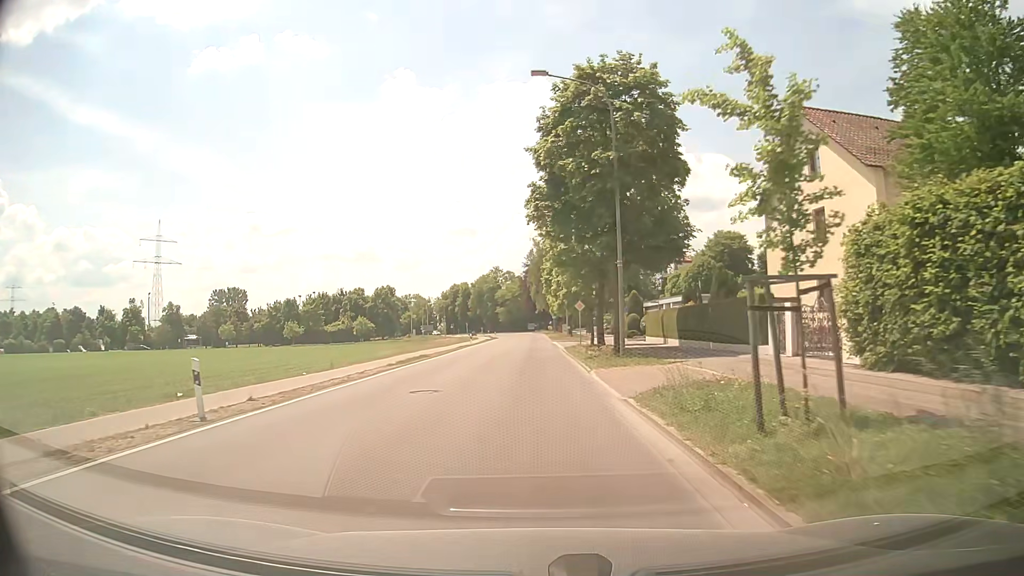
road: tertiary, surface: asphalt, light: Day
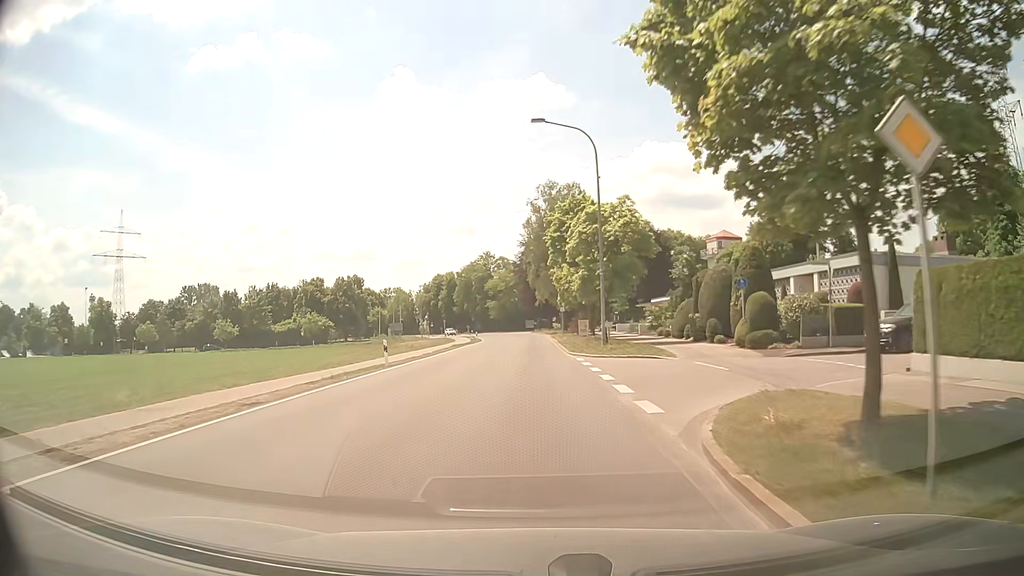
(-0.1, +34.6) m; 0°
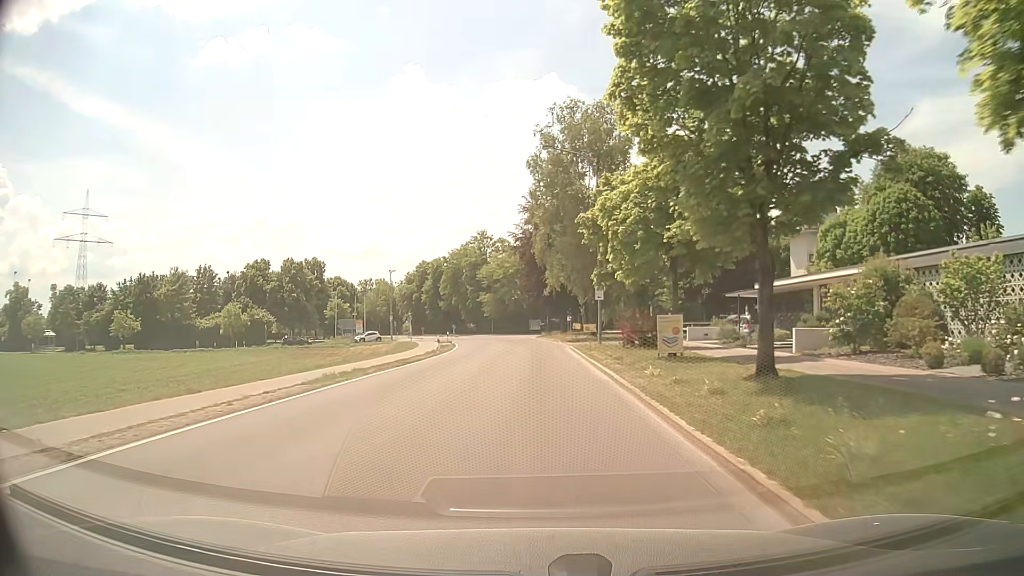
(-0.4, +33.9) m; -1°
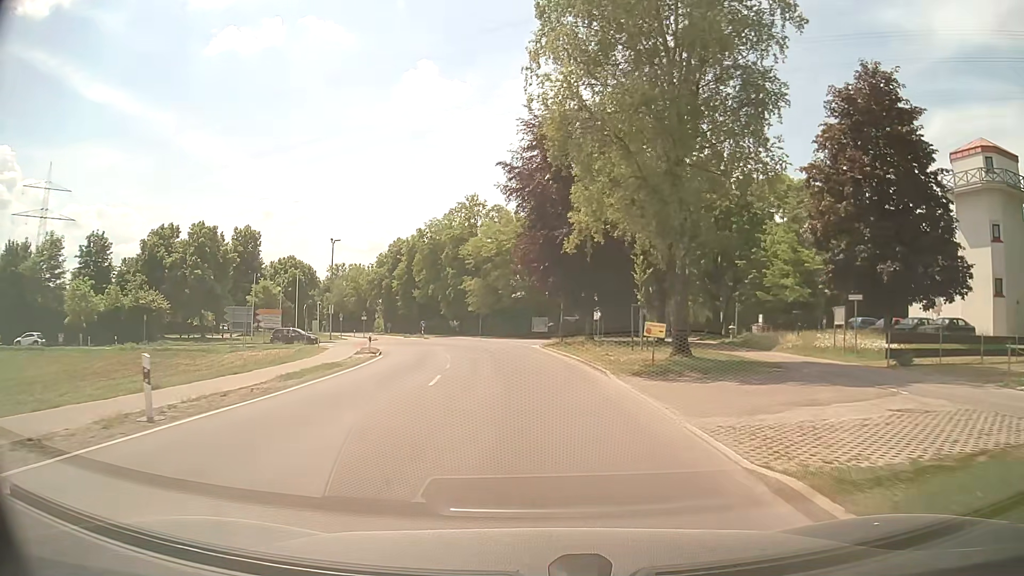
(+0.3, +32.9) m; 0°
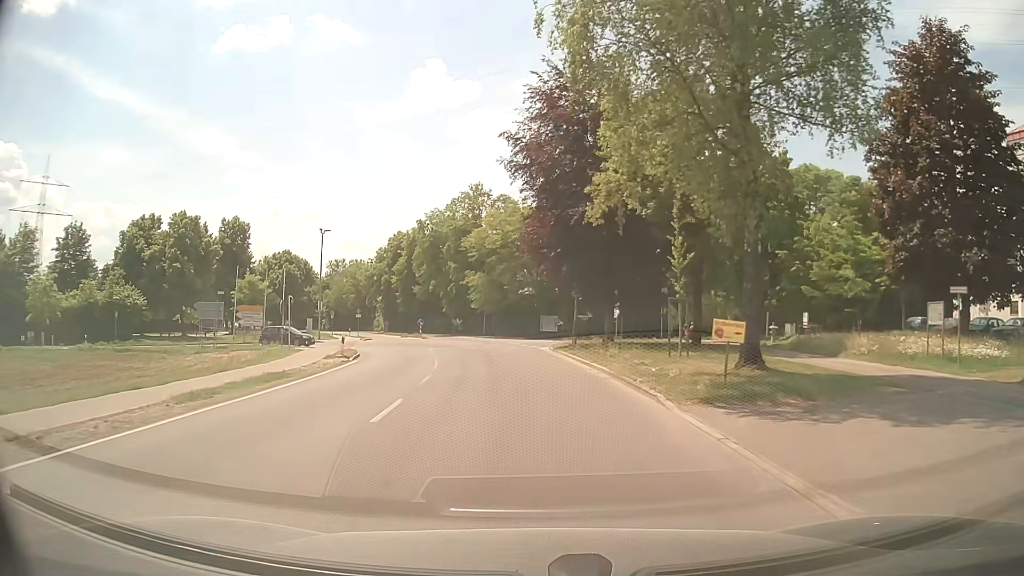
(0.0, +6.4) m; 0°
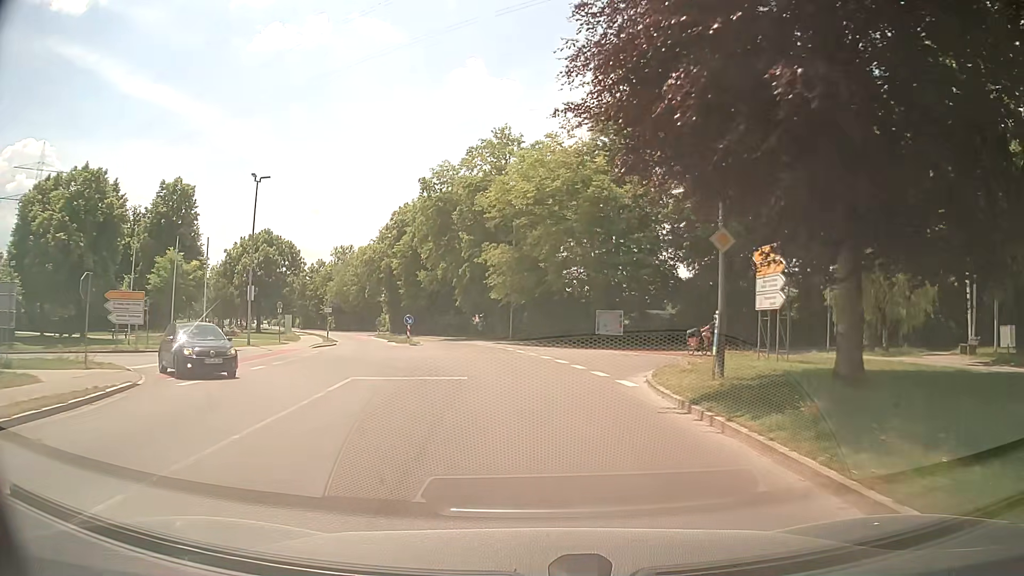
(-0.8, +24.3) m; -4°
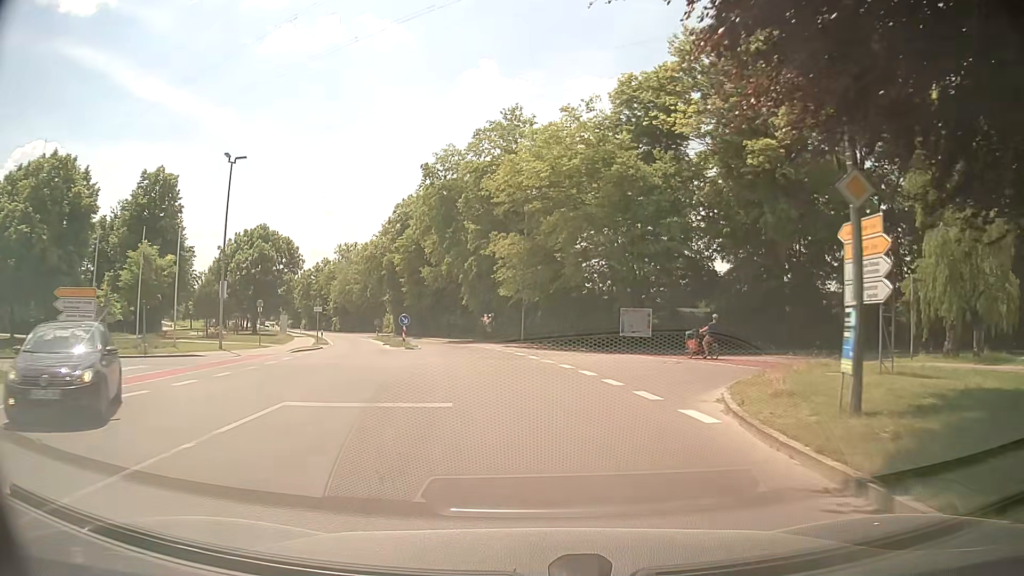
(0.0, +5.8) m; -1°
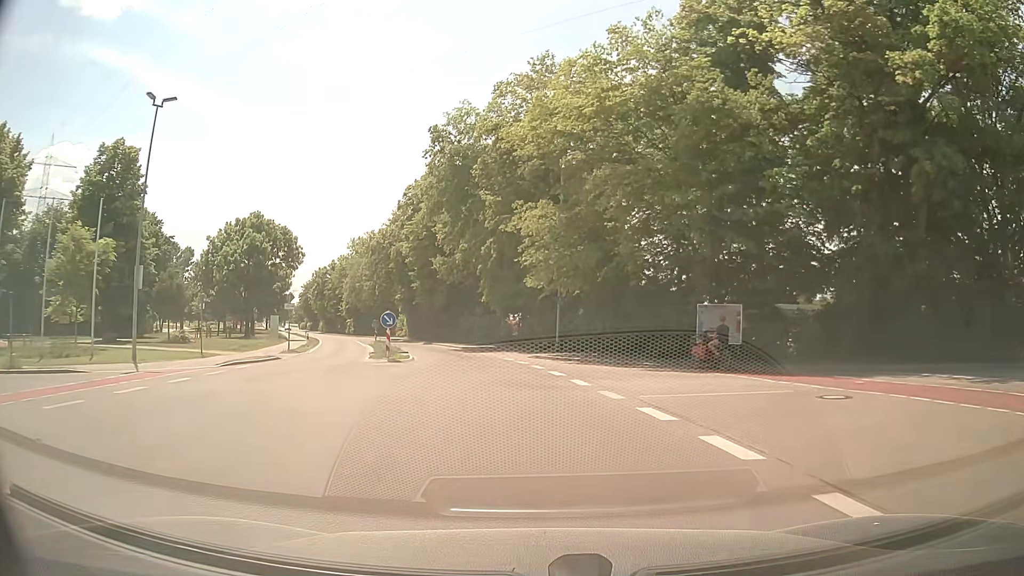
(-0.1, +11.5) m; -2°
(0, +10) (-1, +20) (-3, +30) (-6, +39) (-9, +49) (-12, +58) (-16, +68) (-20, +77) (-24, +86) (-28, +95) m
